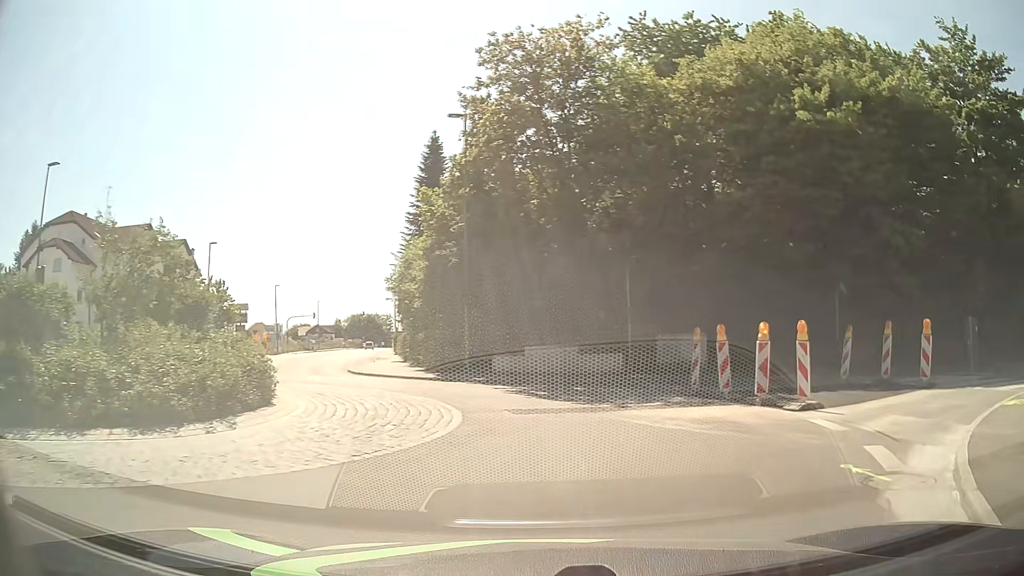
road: tertiary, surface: asphalt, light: Day
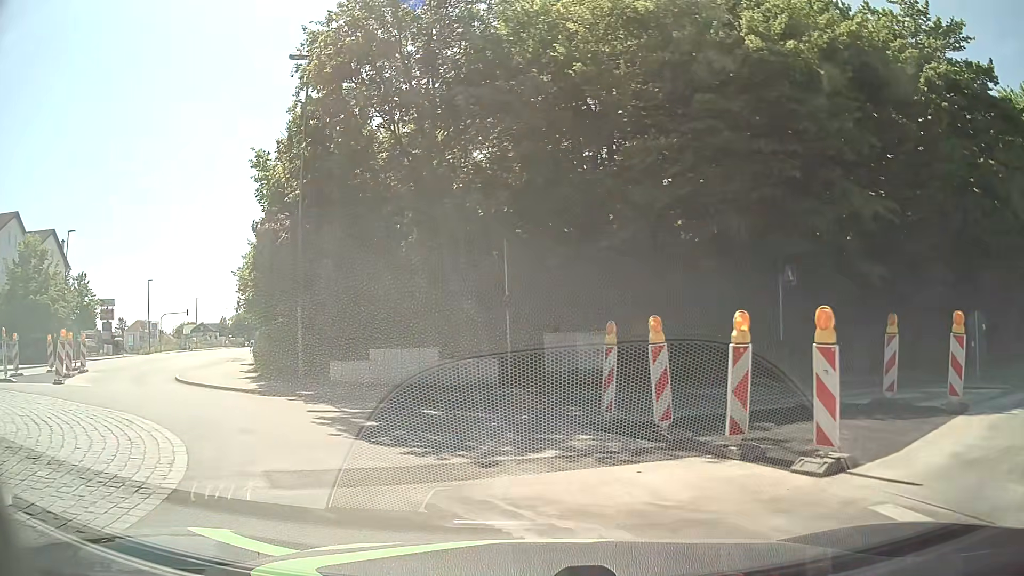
(+0.7, +6.0) m; +10°
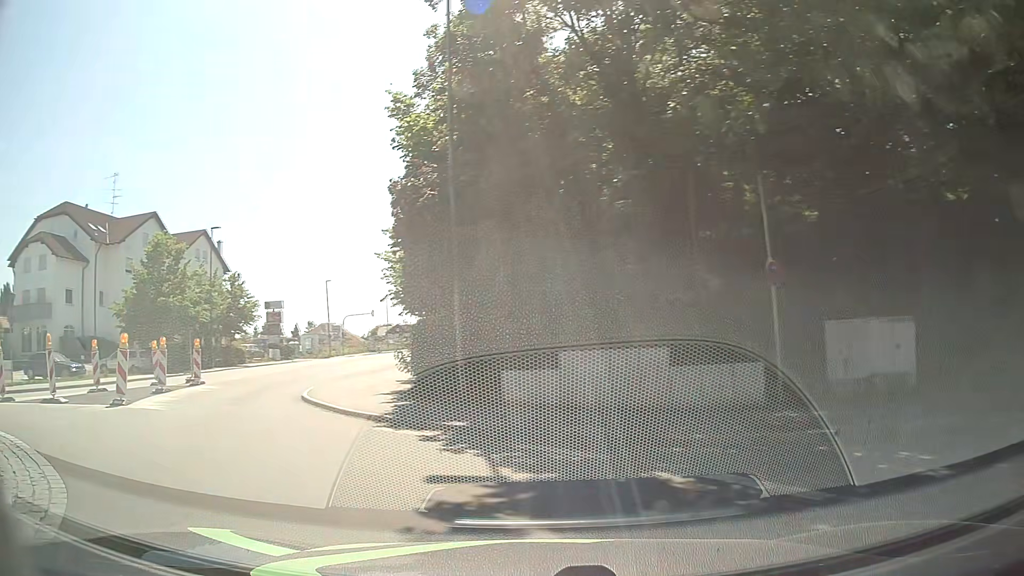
(-0.7, +6.3) m; -16°
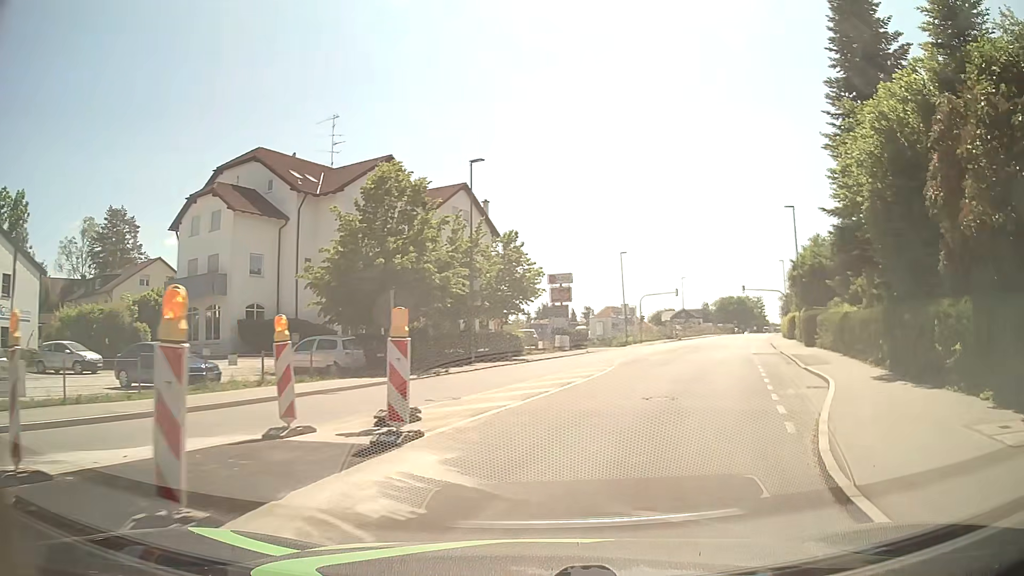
(-7.0, +14.9) m; -26°
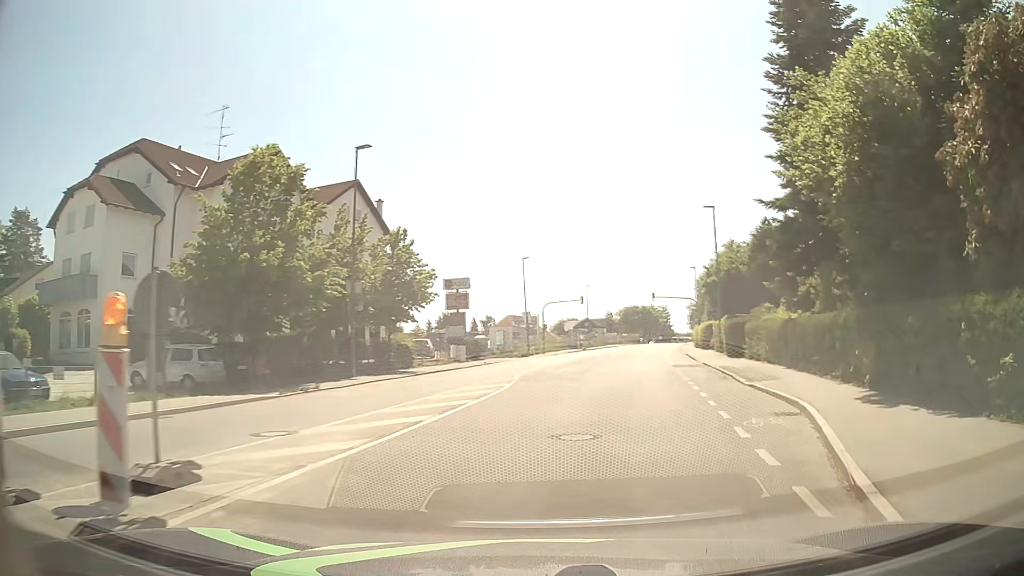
(+0.4, +4.2) m; +9°
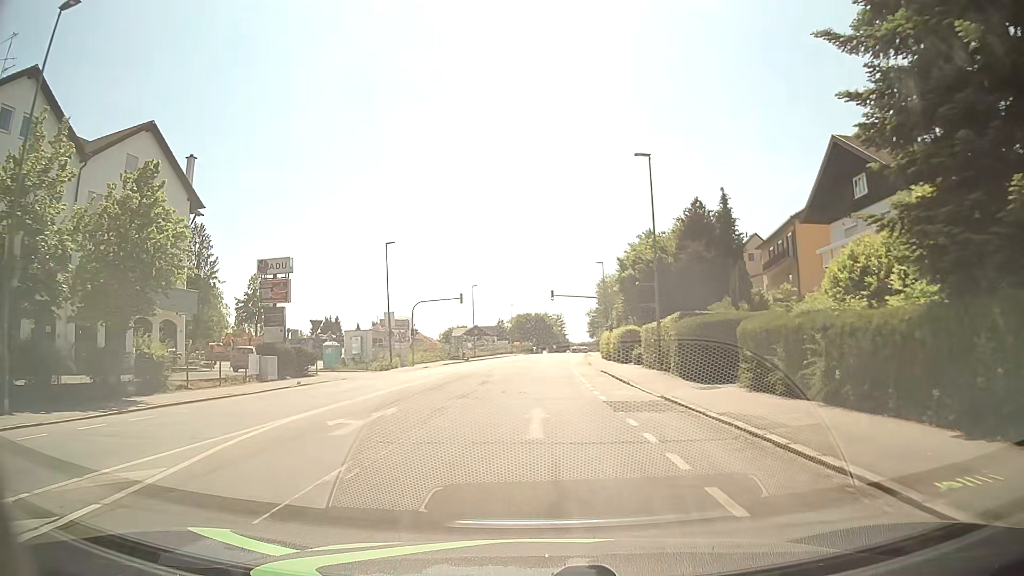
(+2.1, +16.1) m; +10°
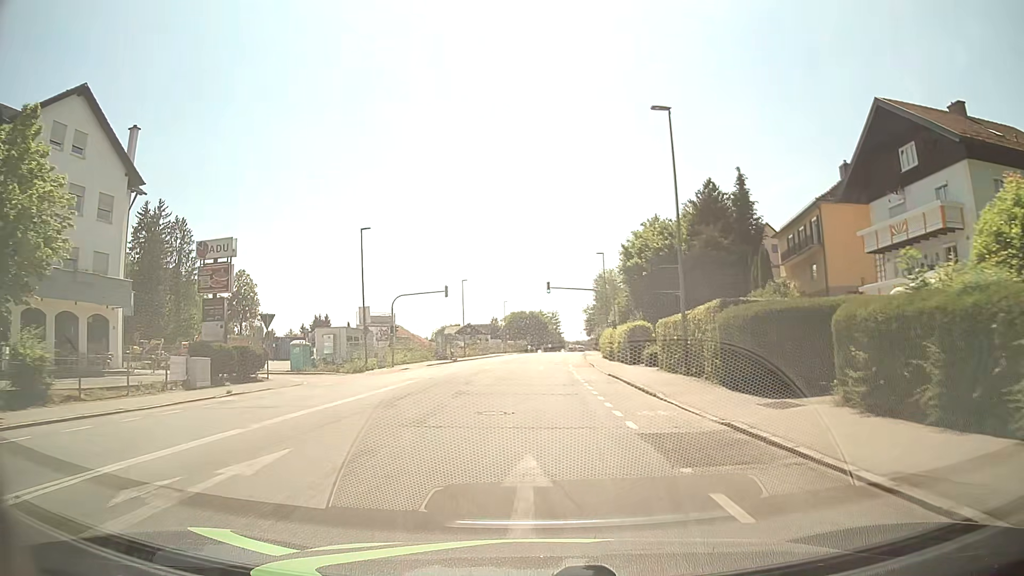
(0.0, +6.5) m; 0°
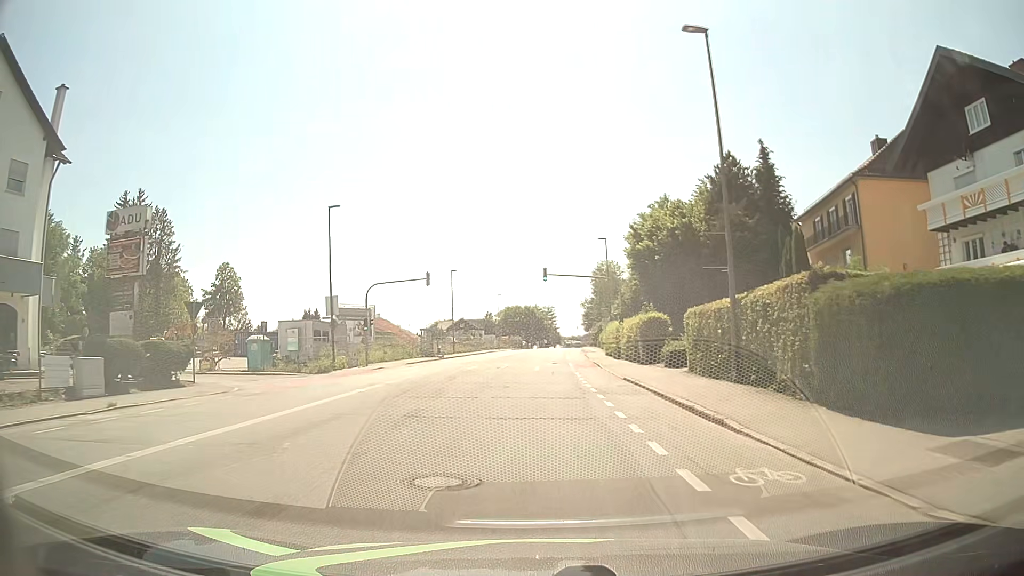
(0.0, +6.9) m; +1°
(0, +10) (0, +20) (0, +30) (+1, +40) (+1, +50) (+2, +60) (+2, +70) (+3, +80) (+4, +90) (+5, +100) m
